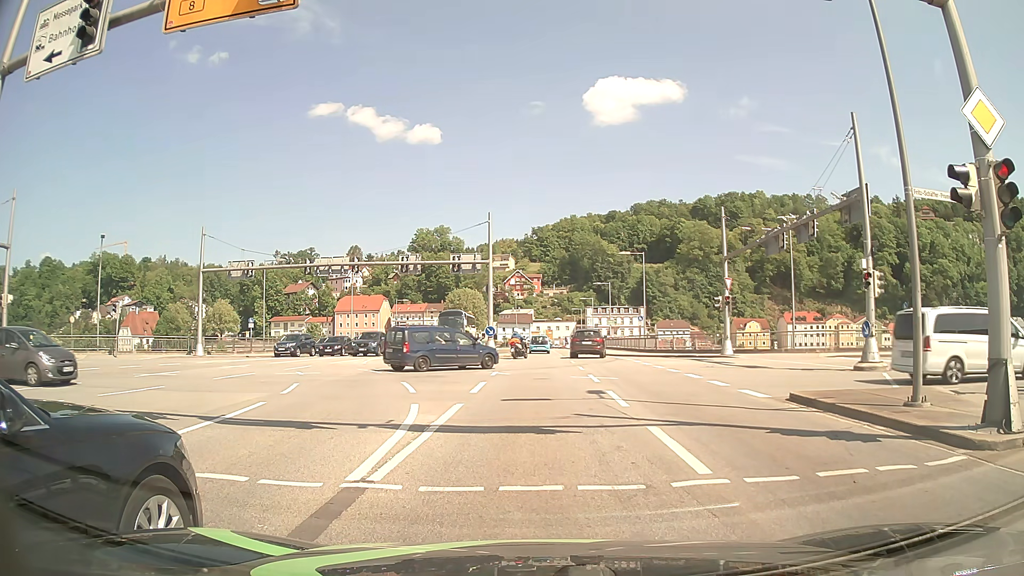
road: primary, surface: asphalt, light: Day
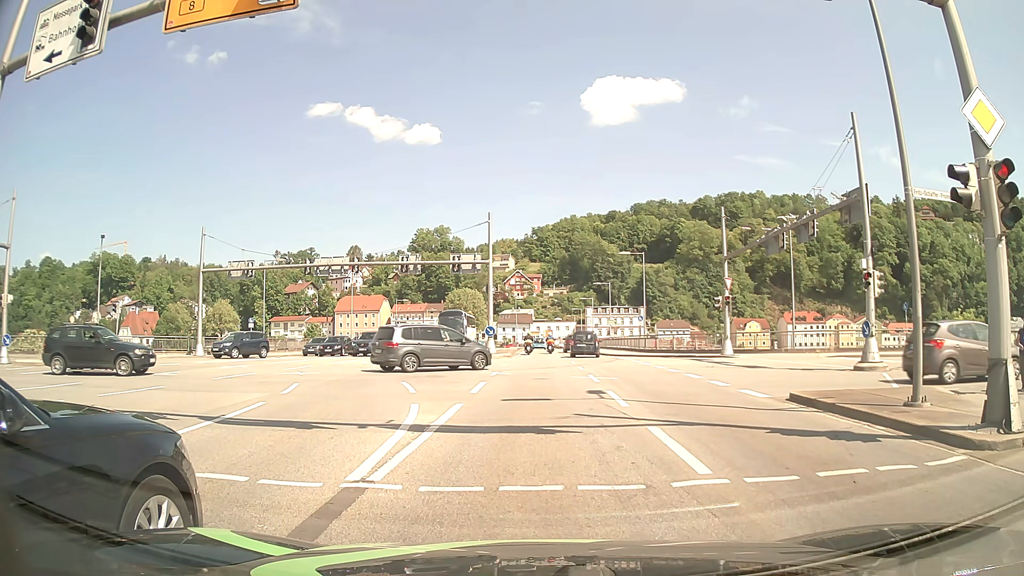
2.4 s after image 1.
(0.0, 0.0) m; 0°
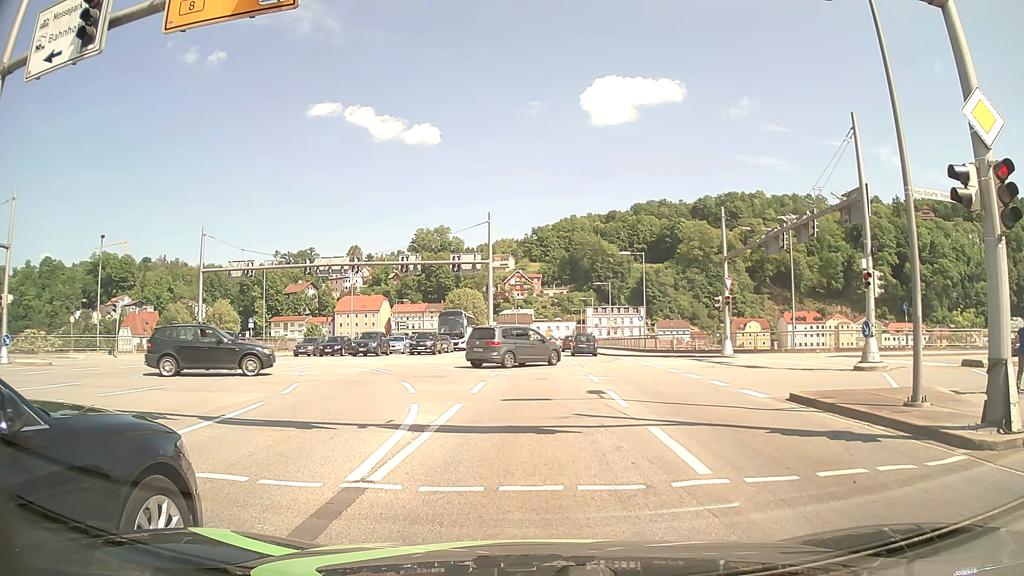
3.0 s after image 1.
(0.0, 0.0) m; 0°
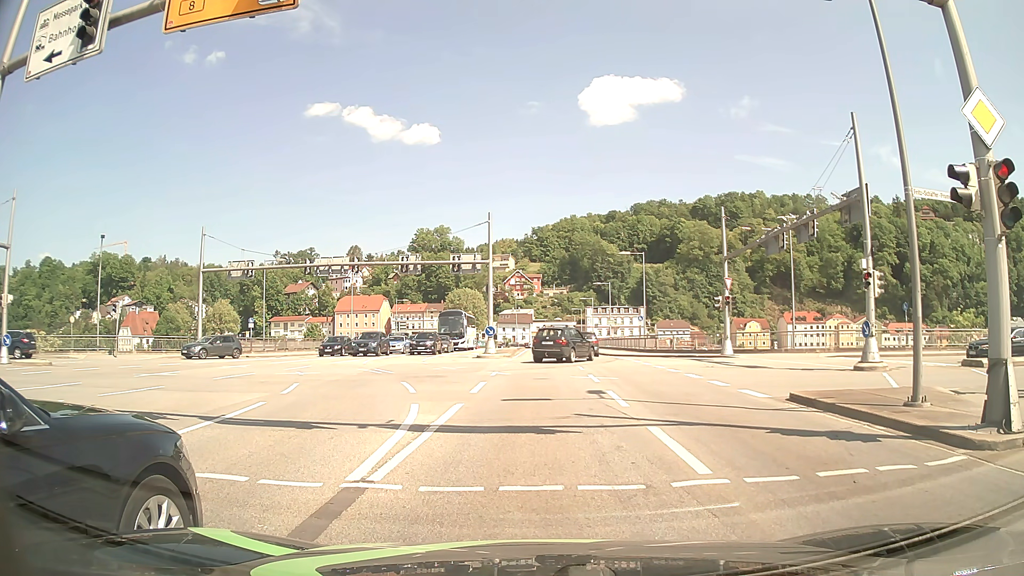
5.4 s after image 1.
(0.0, 0.0) m; 0°
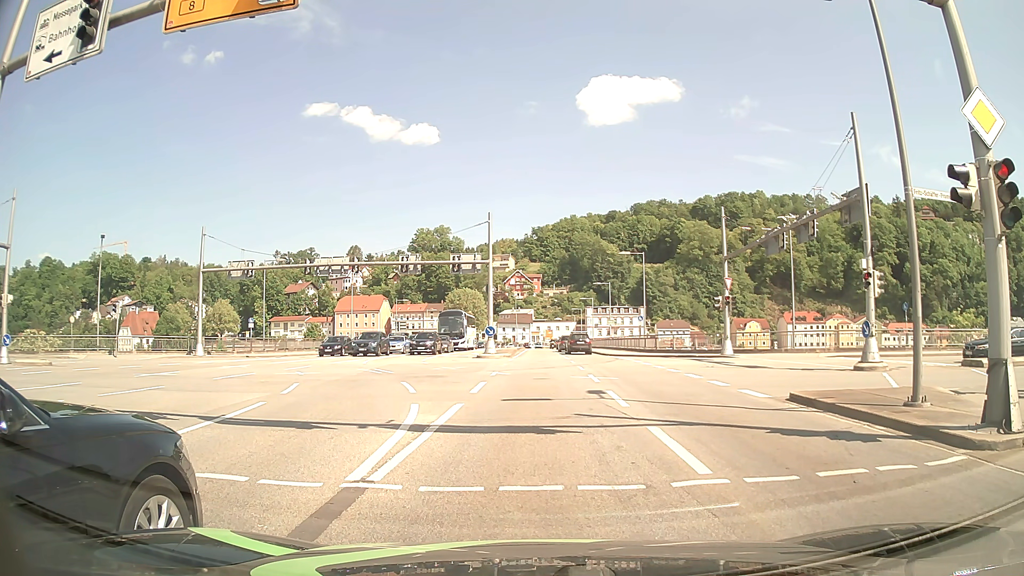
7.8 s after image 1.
(0.0, 0.0) m; 0°
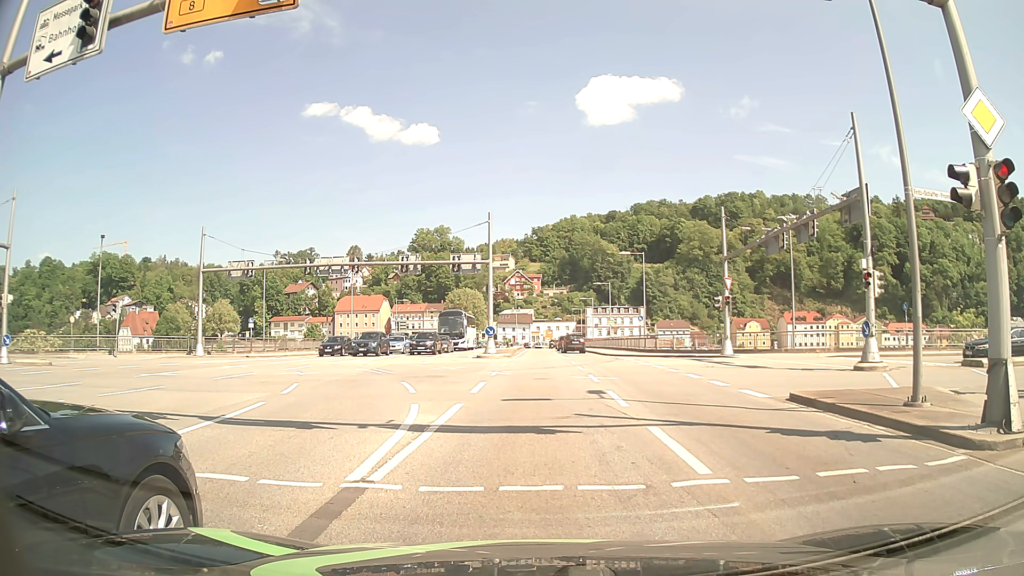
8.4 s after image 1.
(0.0, 0.0) m; 0°
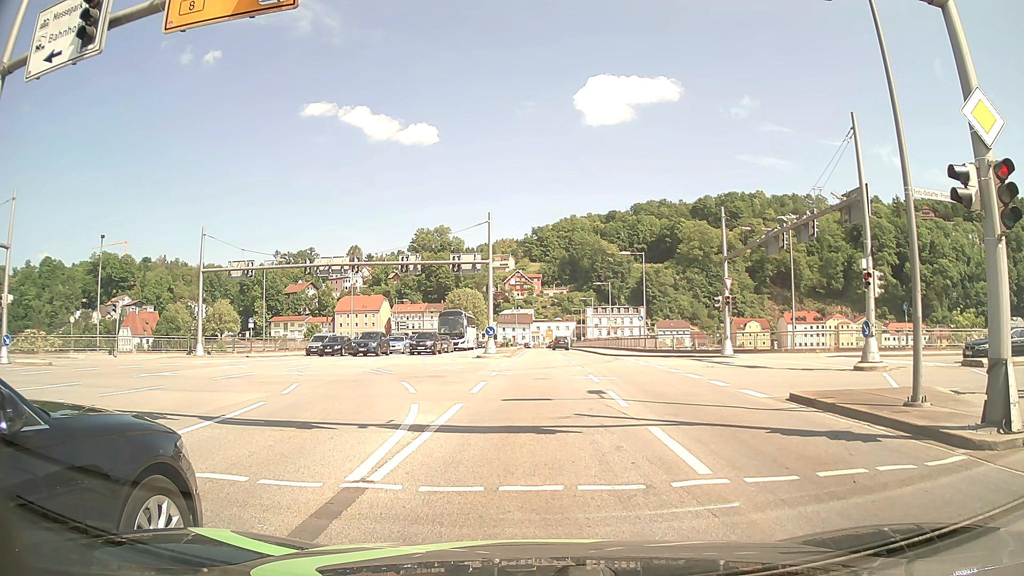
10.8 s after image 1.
(0.0, 0.0) m; 0°
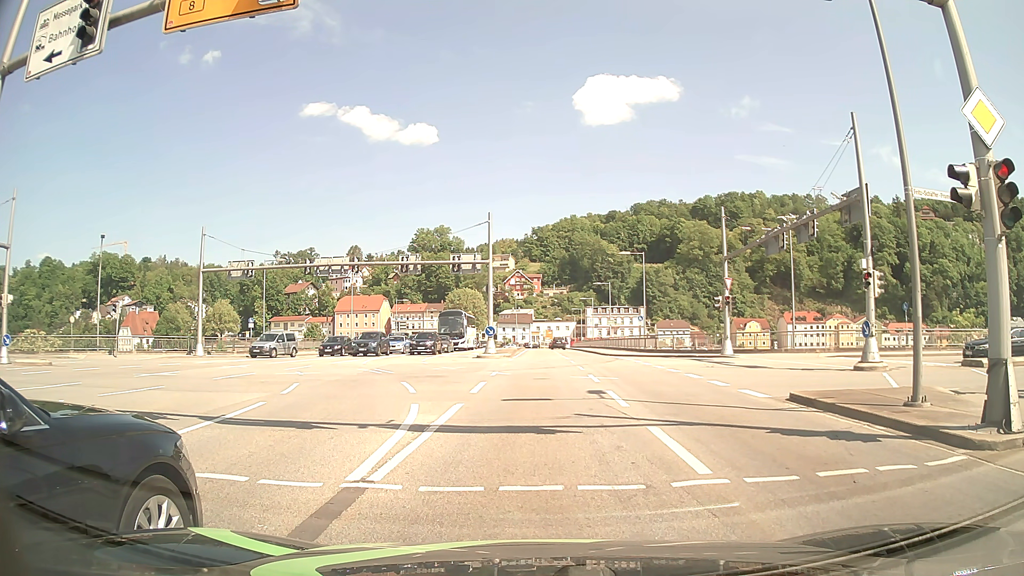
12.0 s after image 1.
(0.0, 0.0) m; 0°
(0, +10) (0, +20) (0, +30) (0, +40) (0, +50) (0, +60) (0, +70) (0, +80) (0, +90) (0, +100) m
